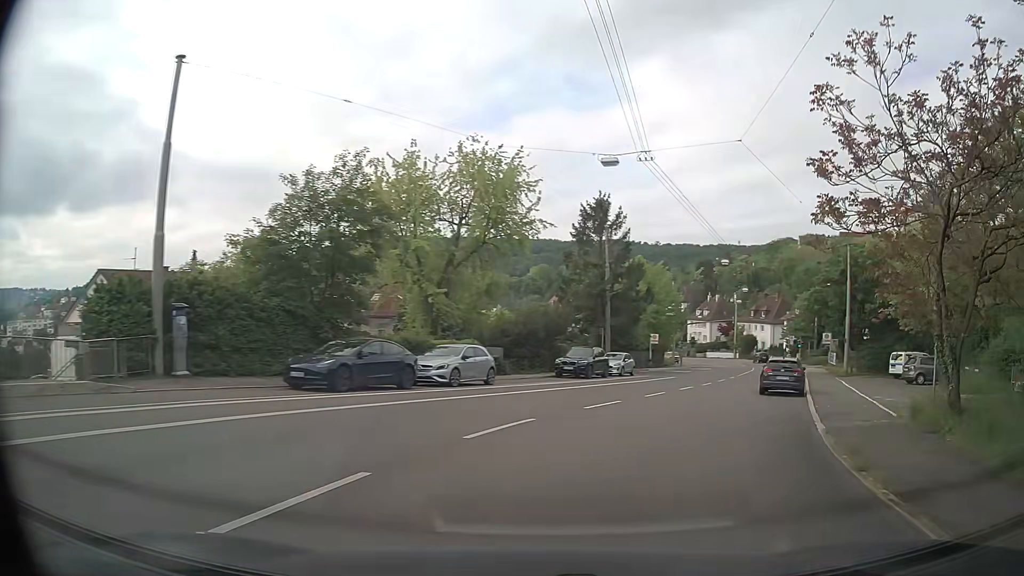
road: secondary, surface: asphalt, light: Day
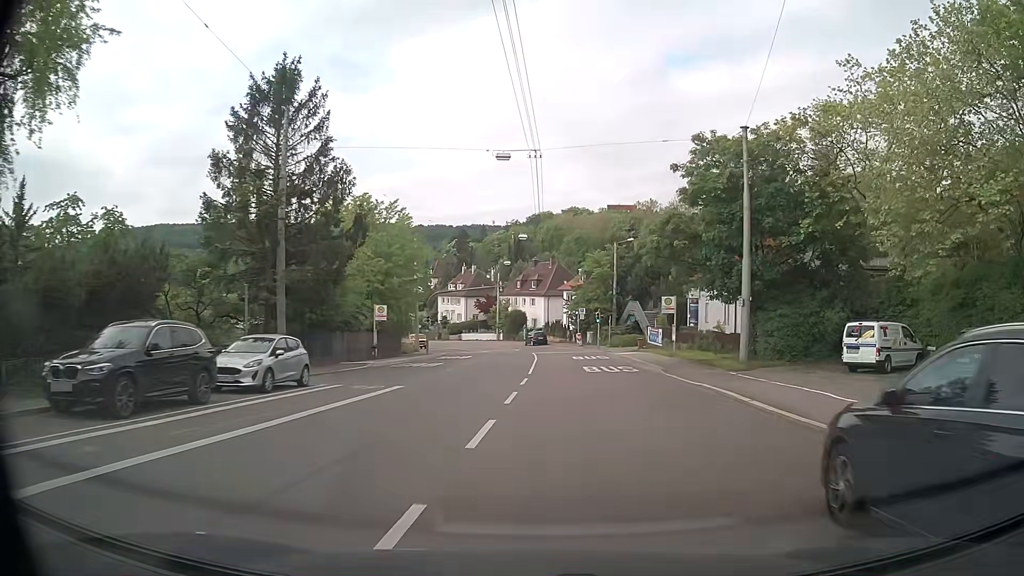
(+5.6, +23.8) m; +21°
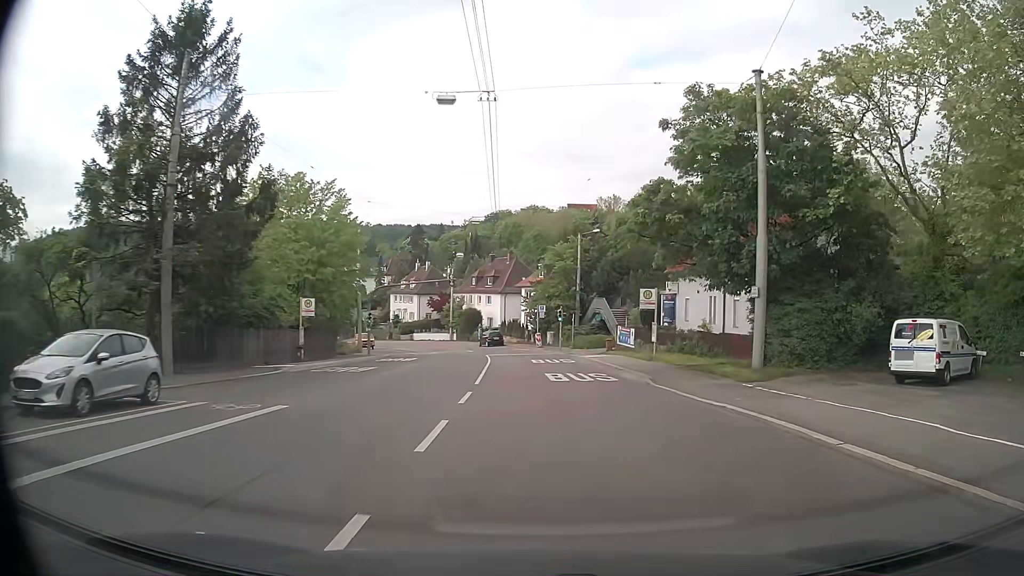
(+0.2, +6.4) m; +3°
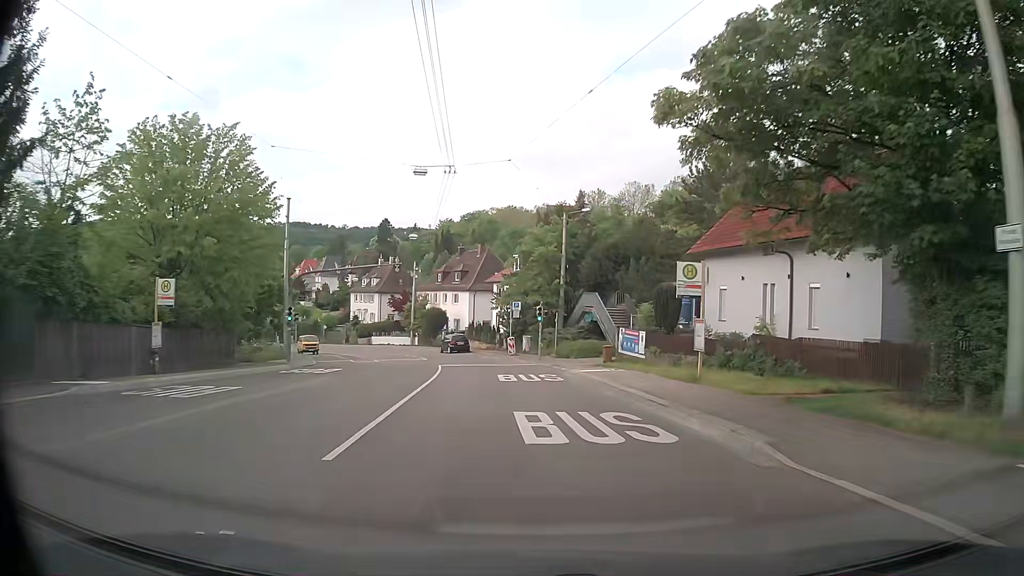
(+0.4, +12.8) m; +2°
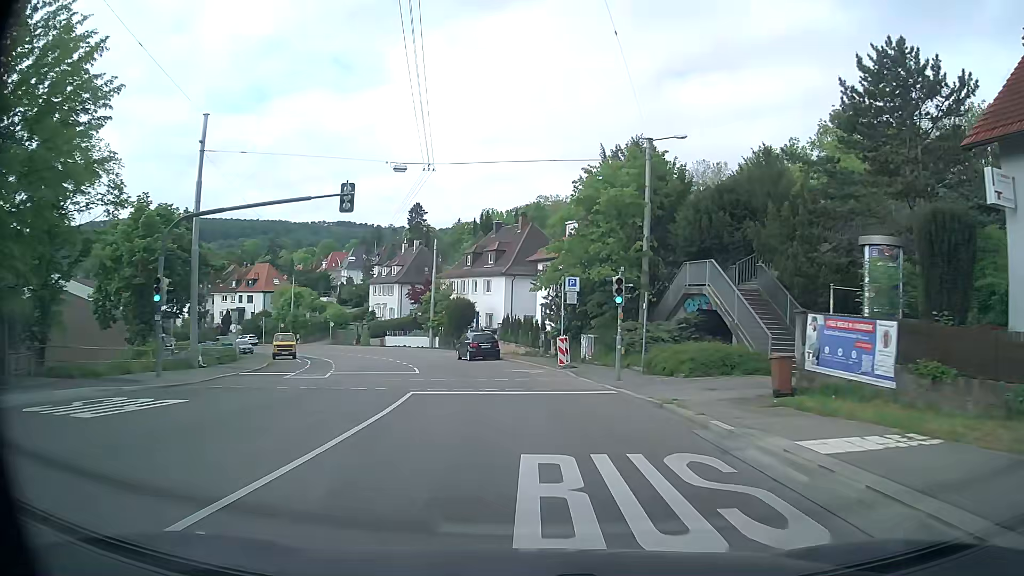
(-0.4, +19.1) m; -4°
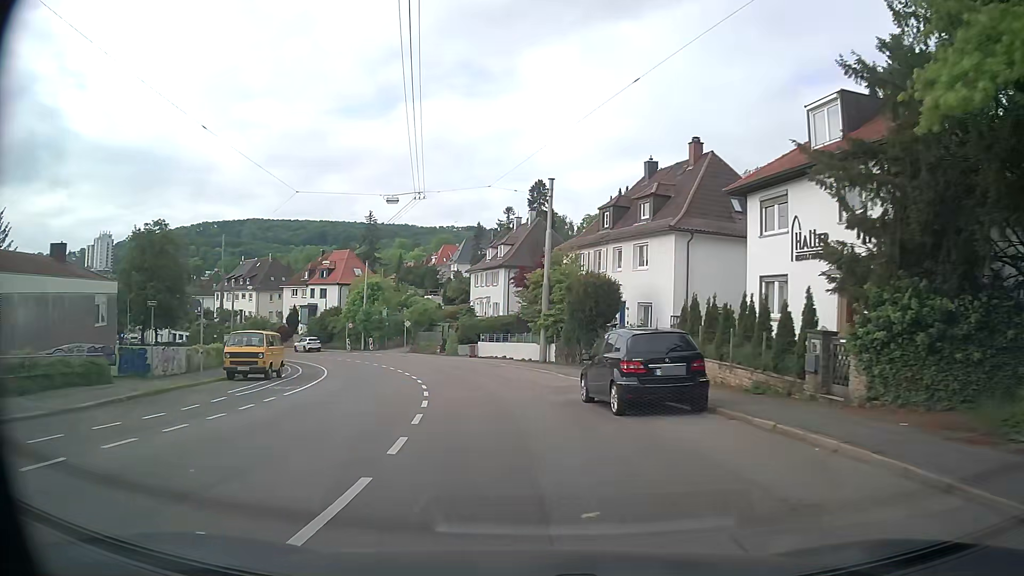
(-2.2, +25.0) m; -11°
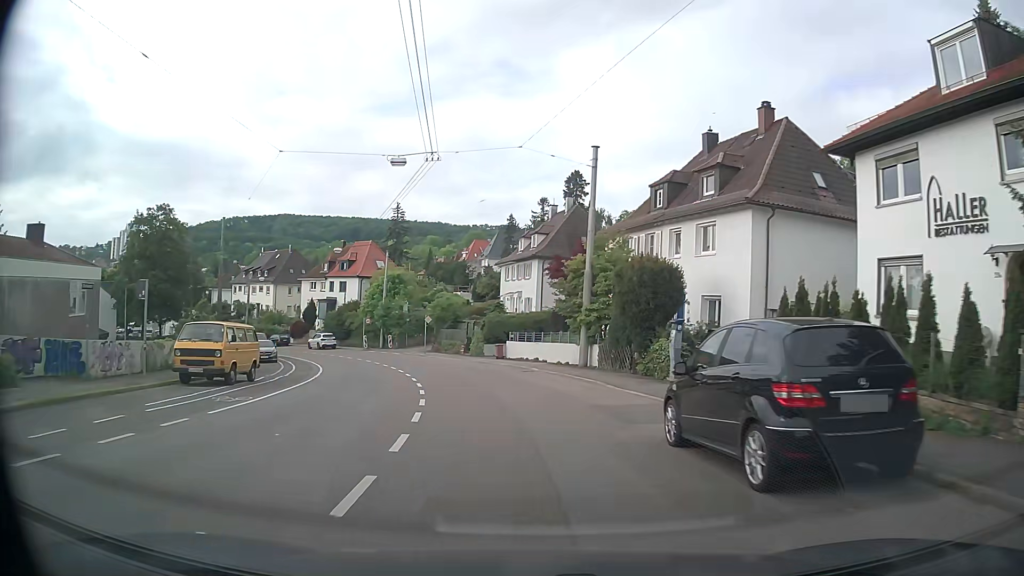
(-0.2, +6.3) m; -4°
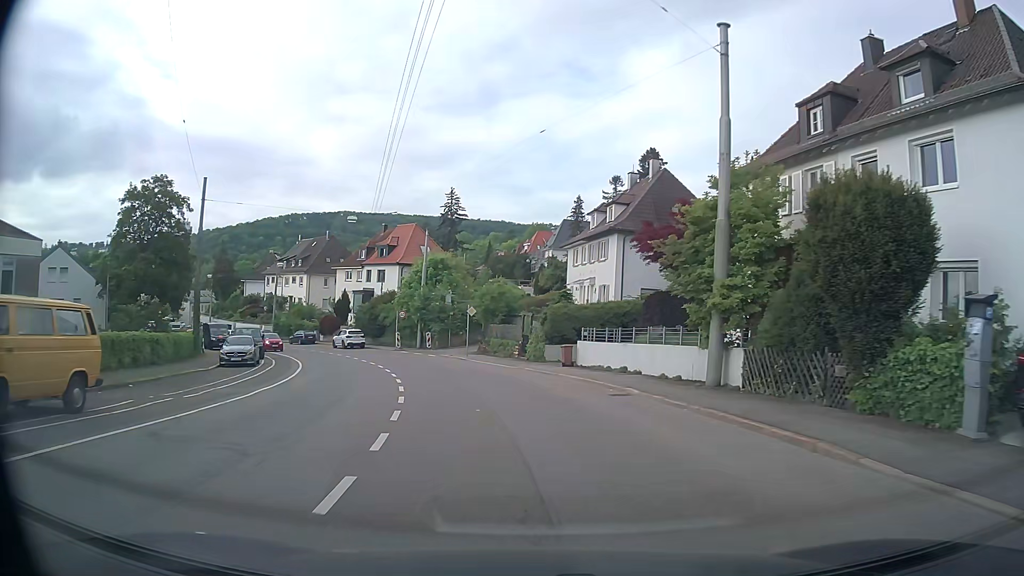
(-0.5, +12.7) m; -4°
(-1, +10) (-2, +20) (-5, +29) (-9, +39) (-13, +48) (-19, +56) (-25, +64) (-32, +71) (-39, +78) (-47, +85) m
